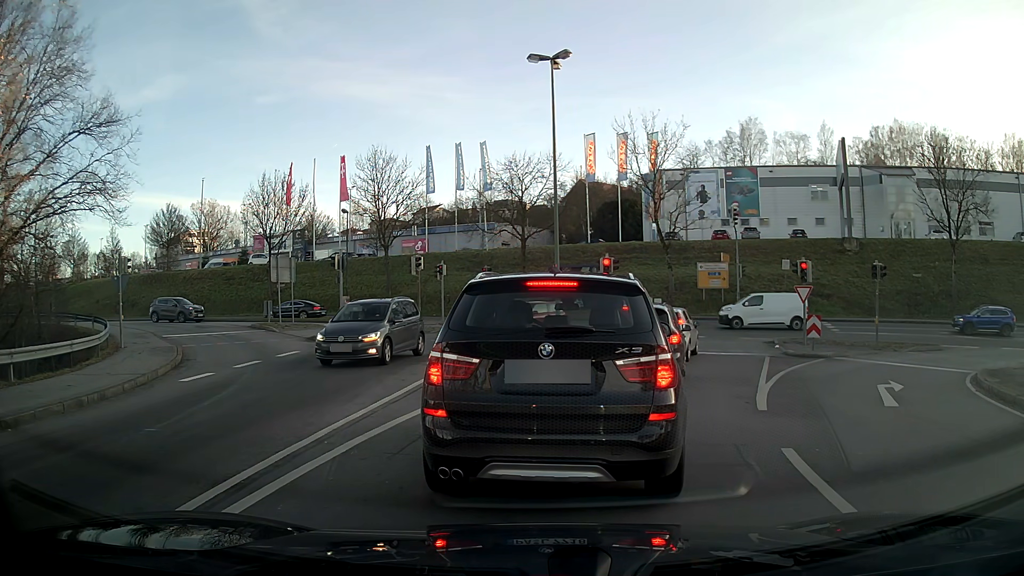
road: primary_link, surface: asphalt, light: Day
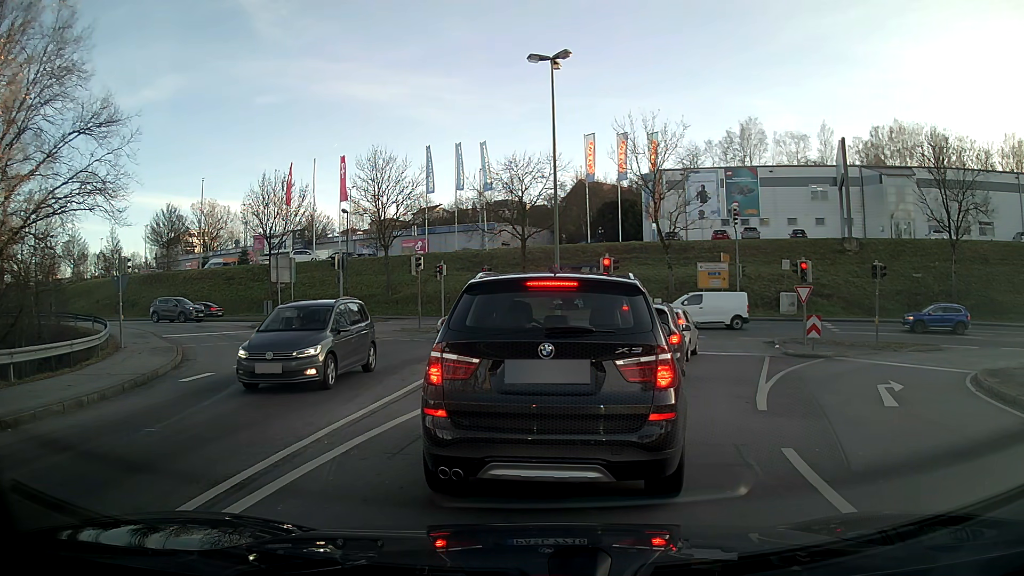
(0.0, 0.0) m; 0°
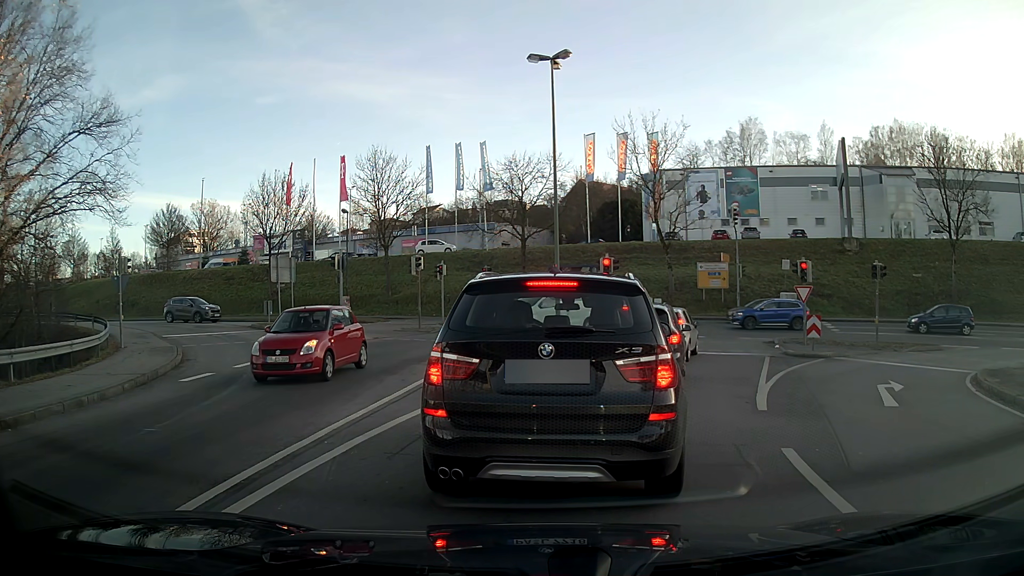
(0.0, 0.0) m; 0°
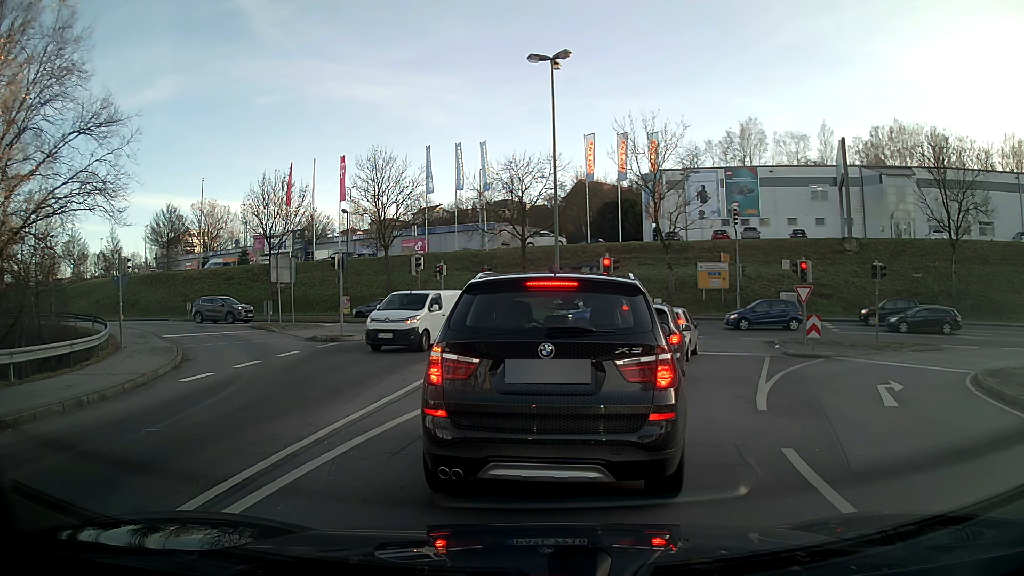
(0.0, 0.0) m; 0°
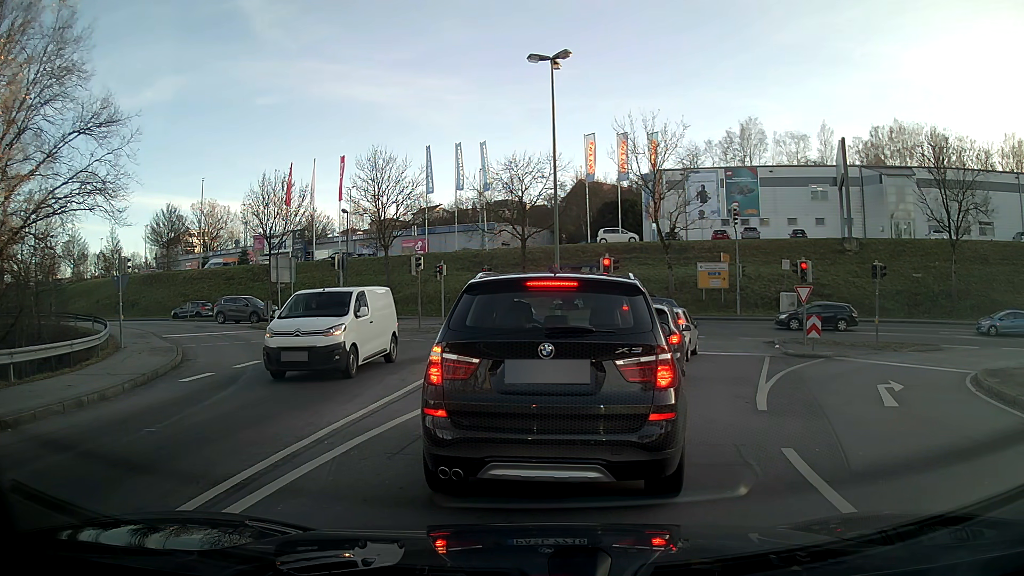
(0.0, 0.0) m; 0°
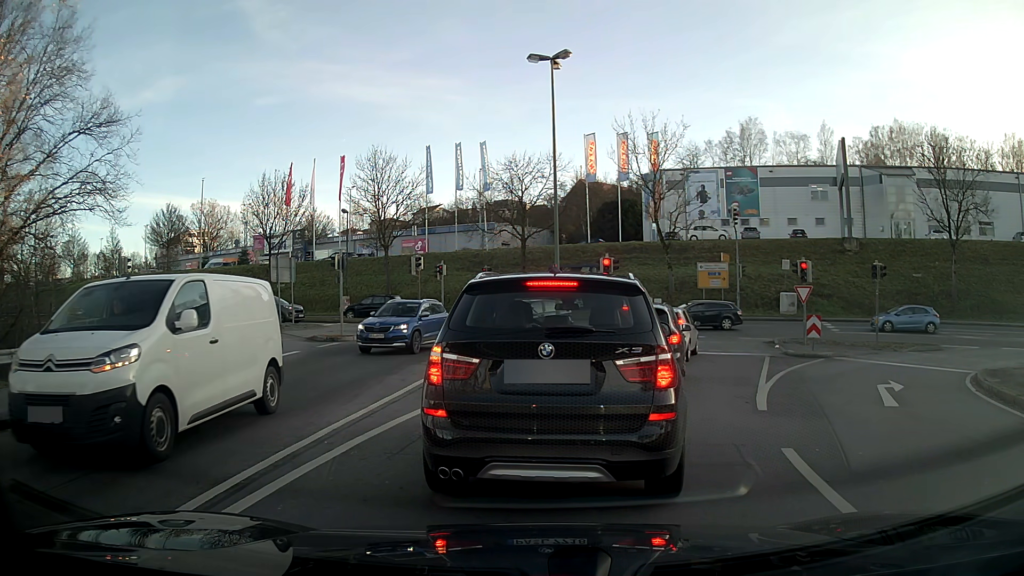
(0.0, 0.0) m; 0°
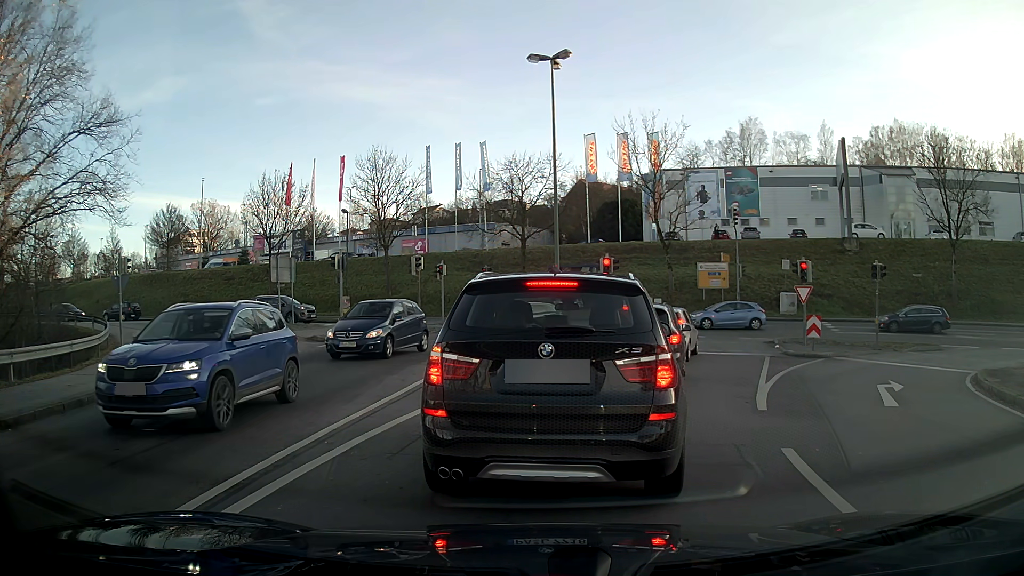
(0.0, 0.0) m; 0°
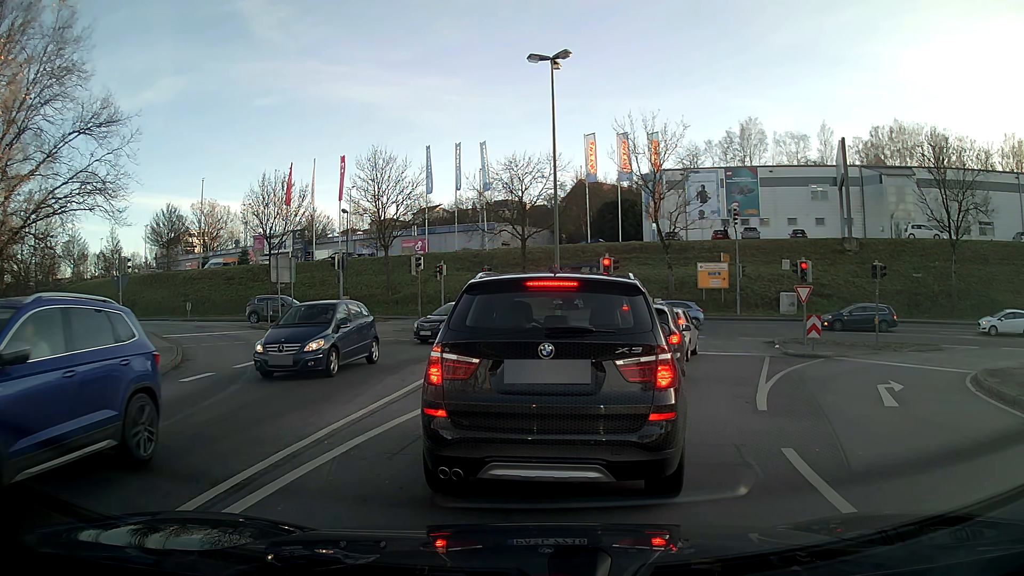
(0.0, 0.0) m; 0°
(+1, +10) (+4, +19) (+7, +29) (+3, +38) (-5, +43) (-15, +46) (-25, +48) (-35, +50) (-44, +52) (-54, +54) m
